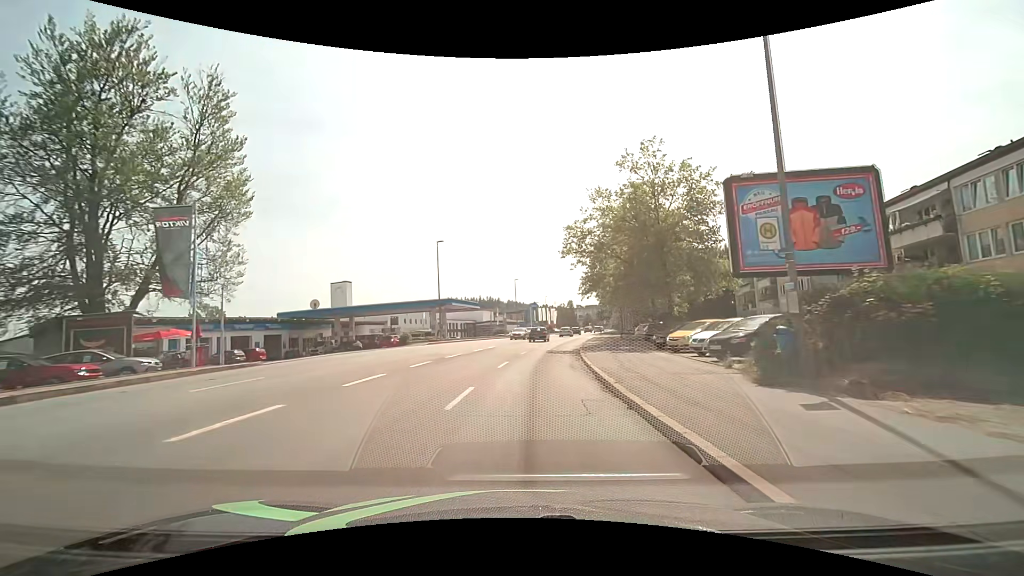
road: tertiary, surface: asphalt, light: Day
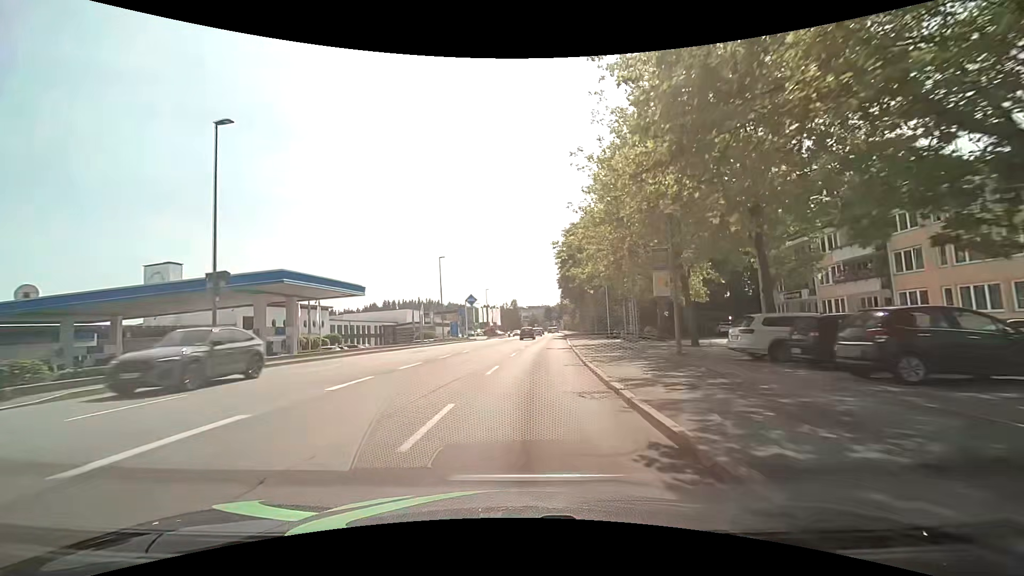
(+1.7, +29.7) m; +7°
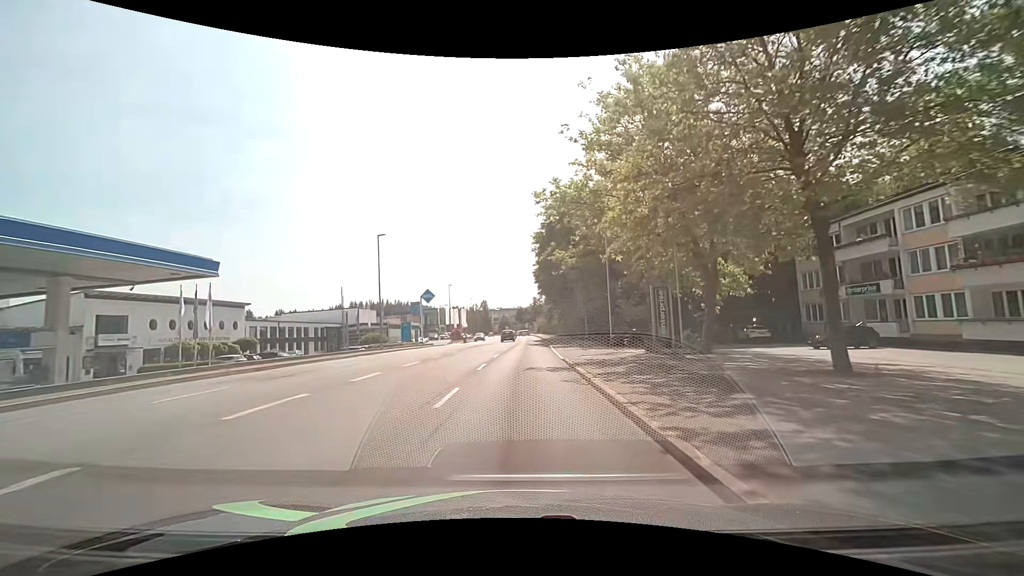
(+0.5, +15.0) m; +3°
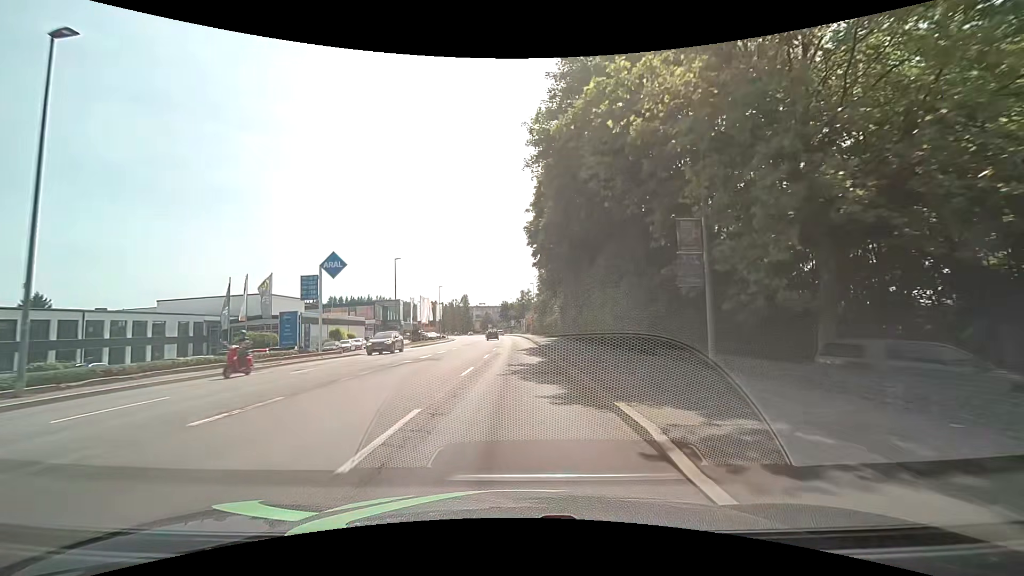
(+0.8, +30.3) m; +2°
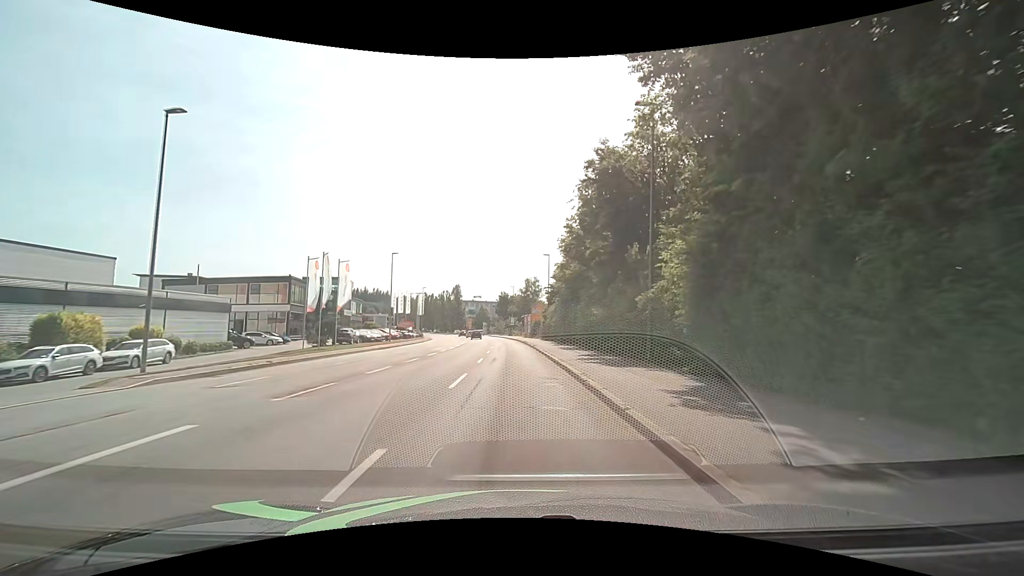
(-0.2, +39.2) m; 0°
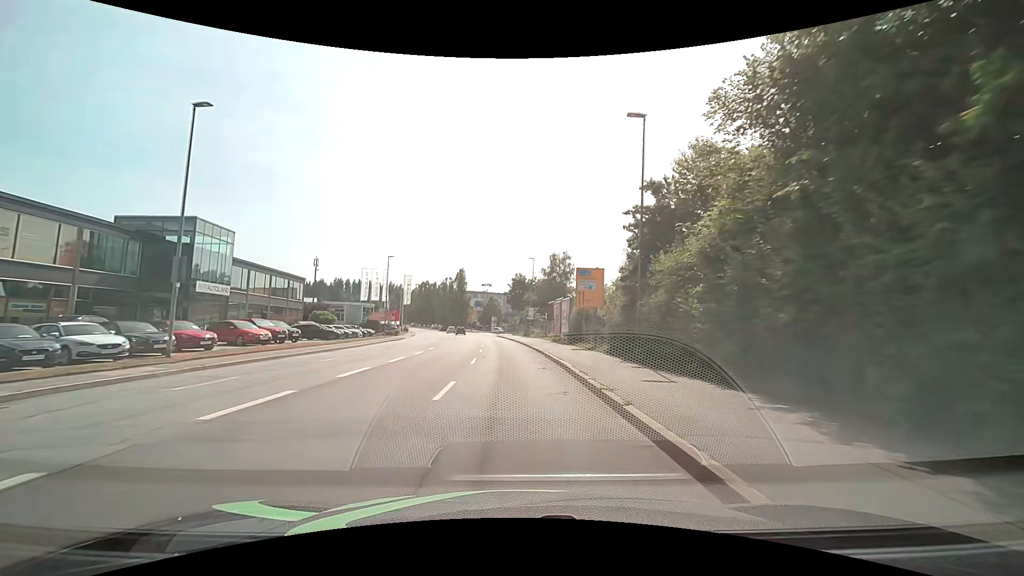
(-0.3, +38.7) m; -2°
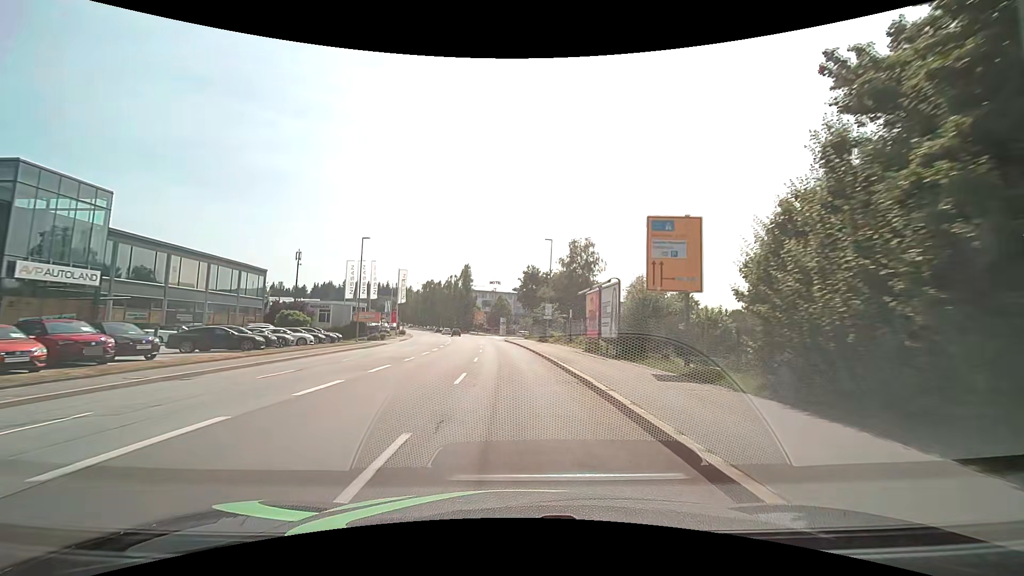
(-0.2, +15.0) m; -1°
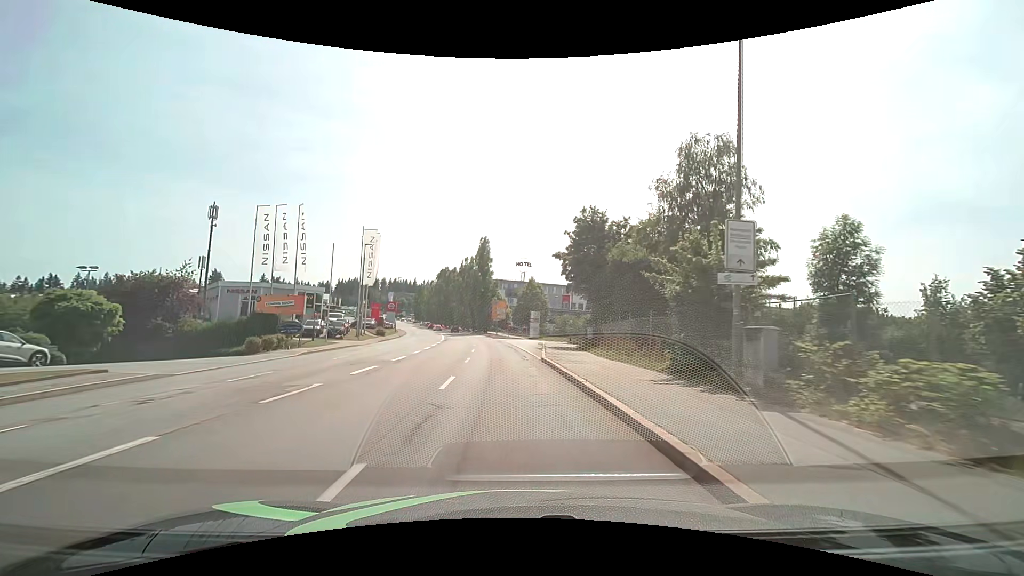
(-1.1, +37.6) m; -4°
(0, +10) (0, +20) (-1, +30) (-2, +40) (-3, +50) (-4, +60) (-5, +70) (-6, +80) (-8, +90) (-10, +99) m
